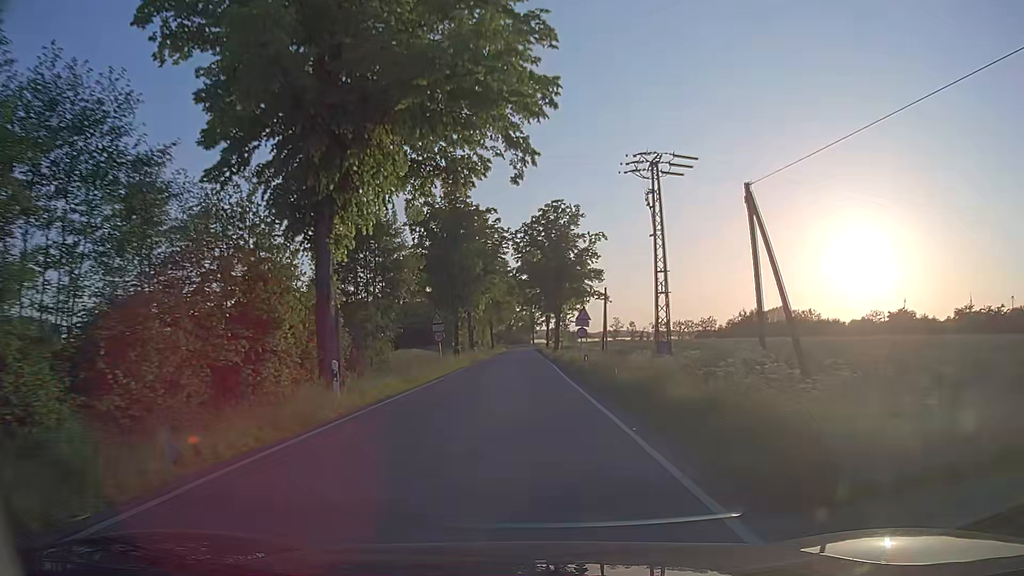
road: tertiary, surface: asphalt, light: Day
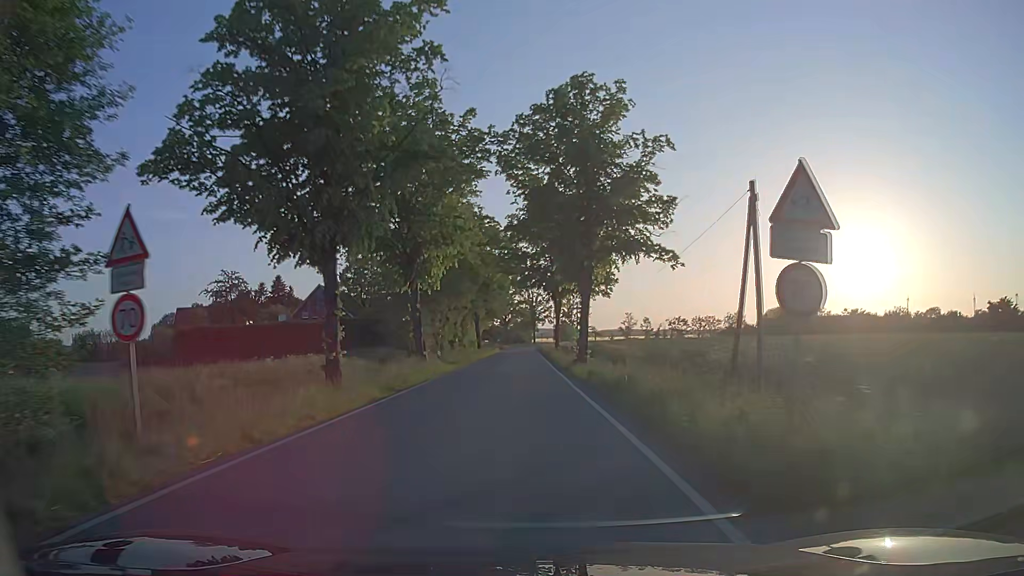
(+0.1, +29.7) m; 0°
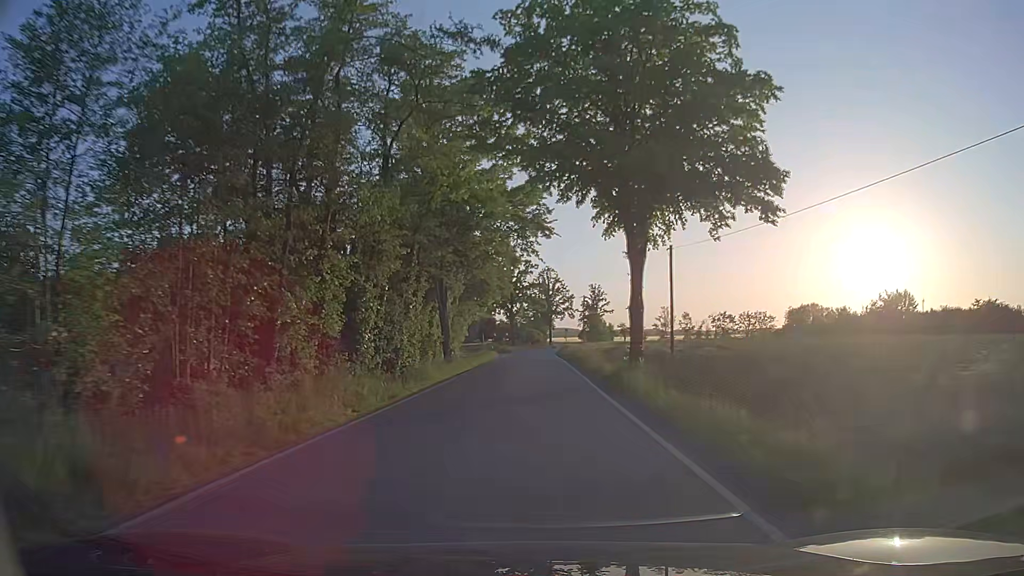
(-0.3, +39.1) m; -1°
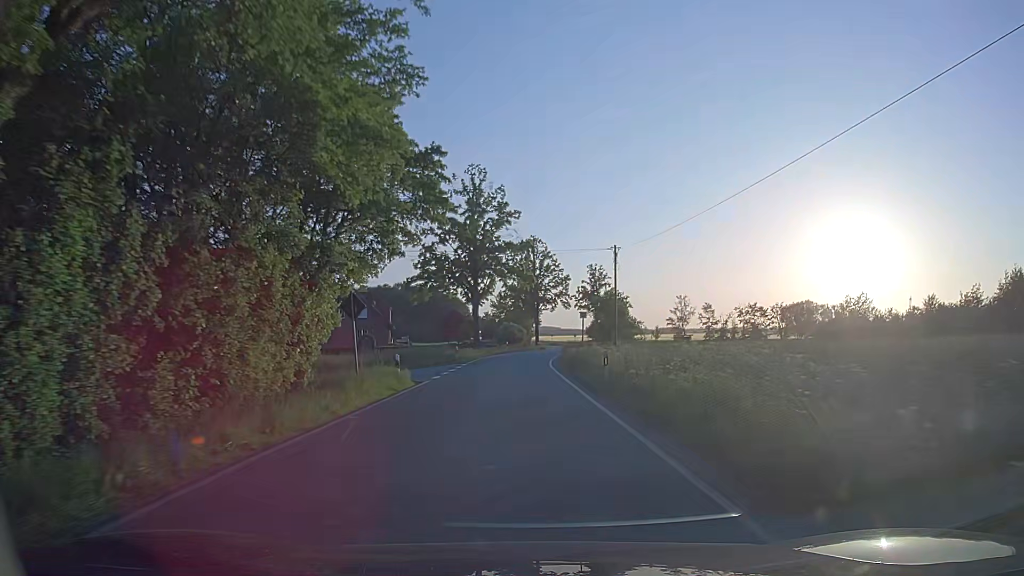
(+0.7, +38.3) m; +2°
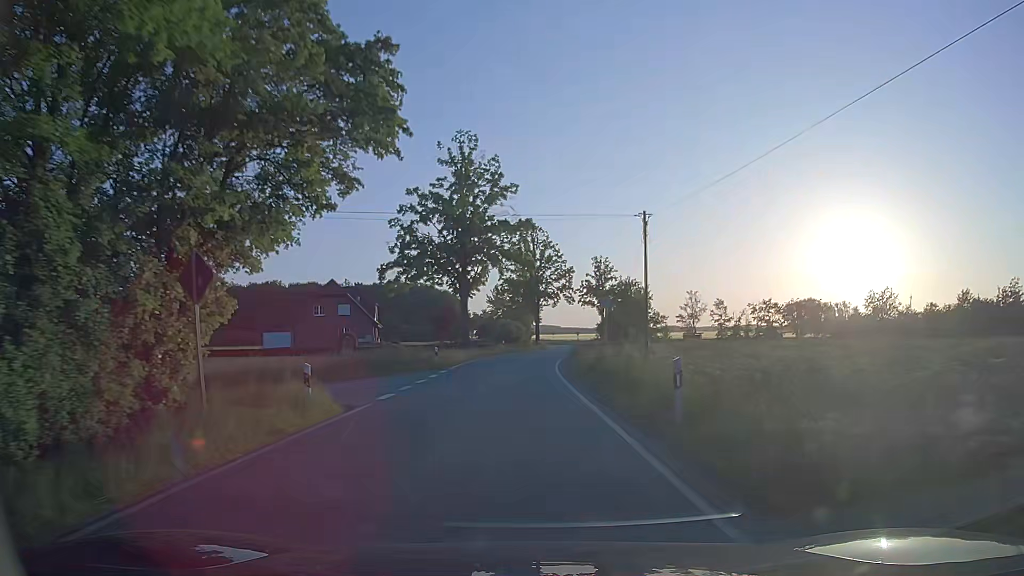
(0.0, +9.4) m; 0°
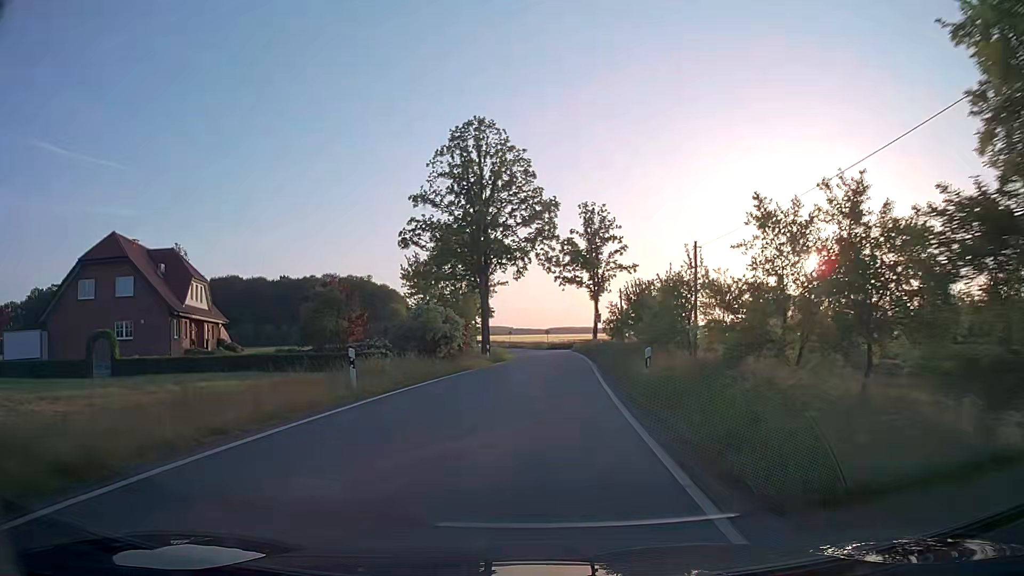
(+0.8, +43.5) m; +4°
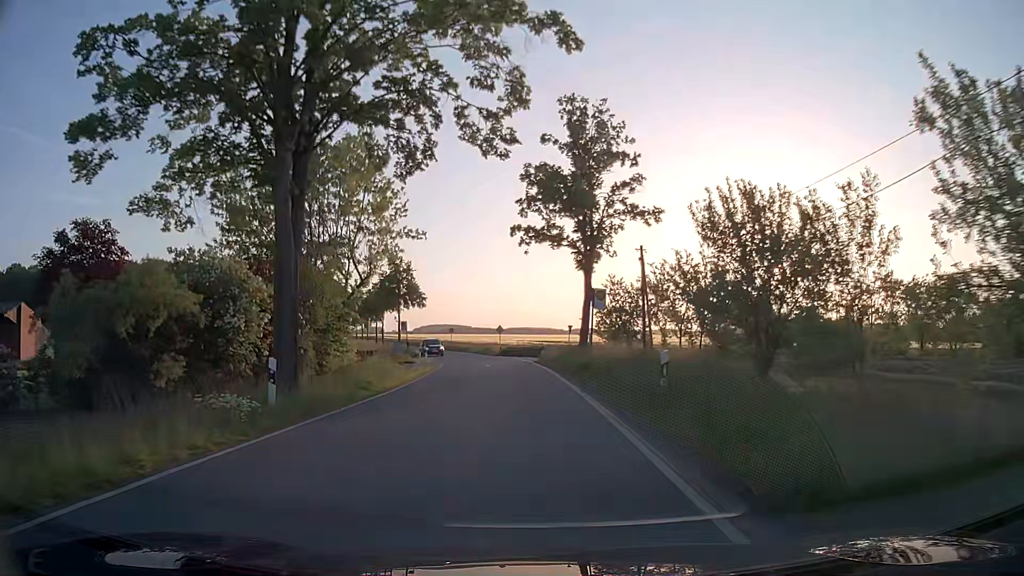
(+1.4, +29.6) m; +4°
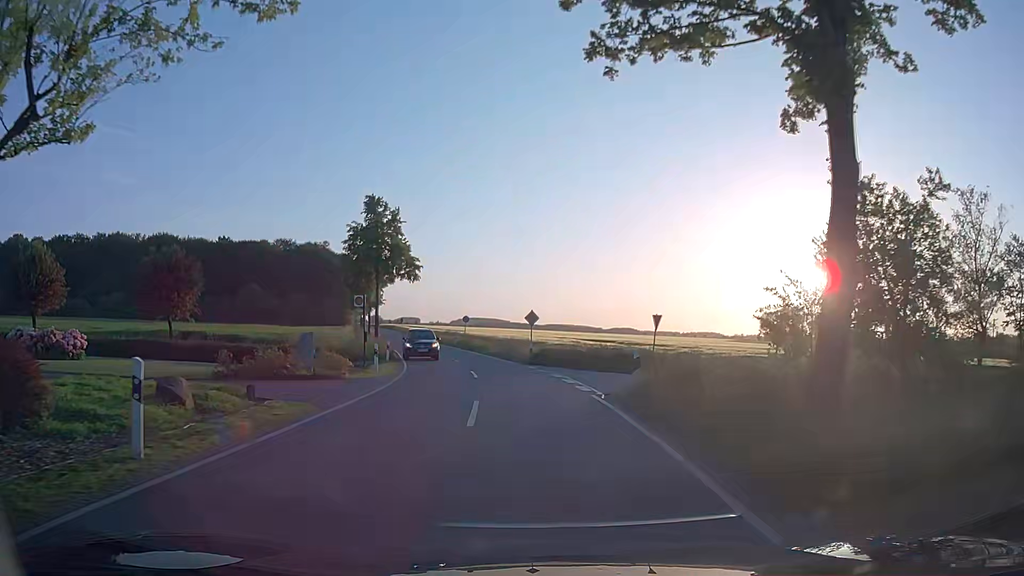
(-0.5, +25.0) m; -3°
